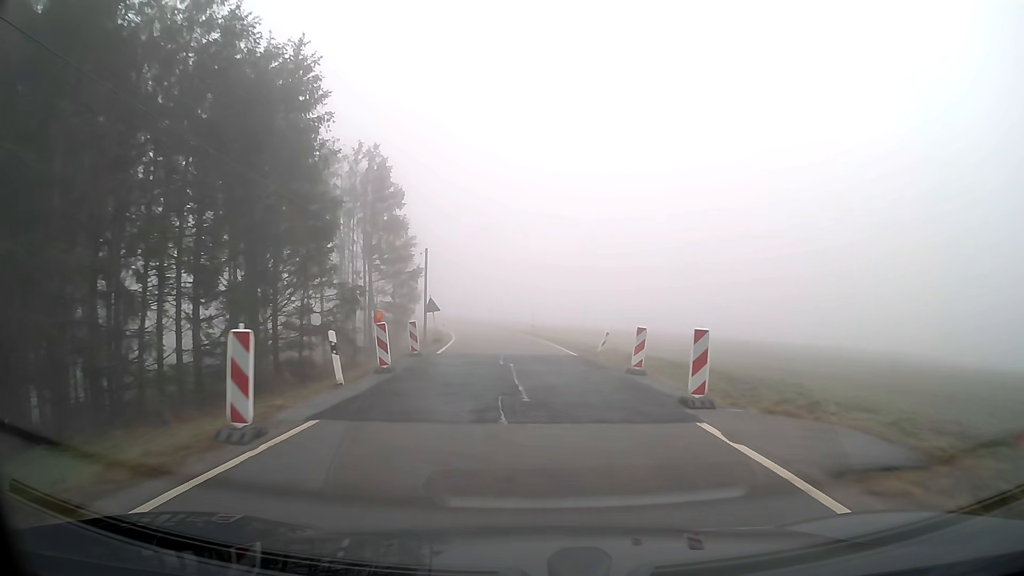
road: tertiary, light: Day
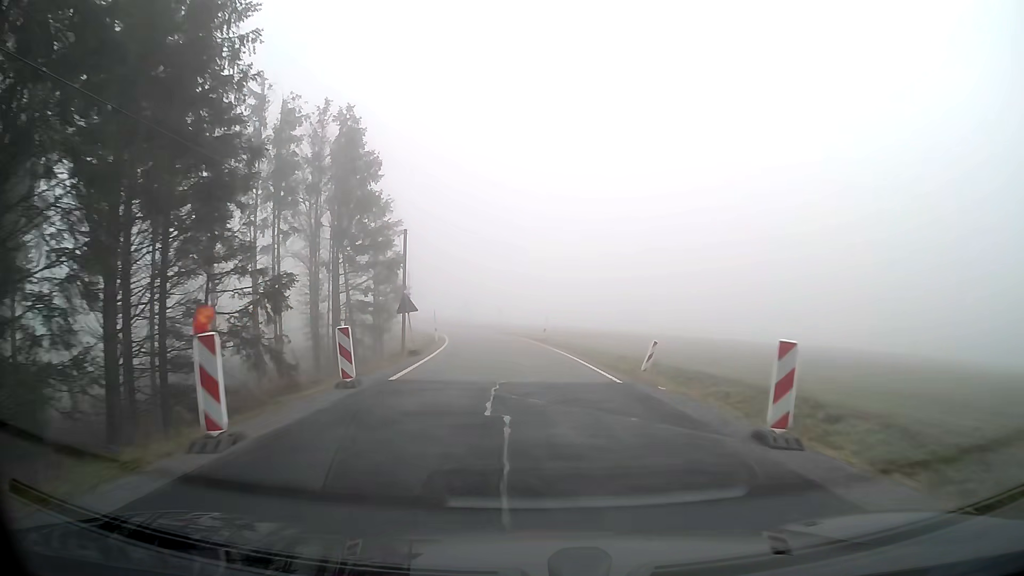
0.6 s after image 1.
(-0.1, +9.5) m; -1°
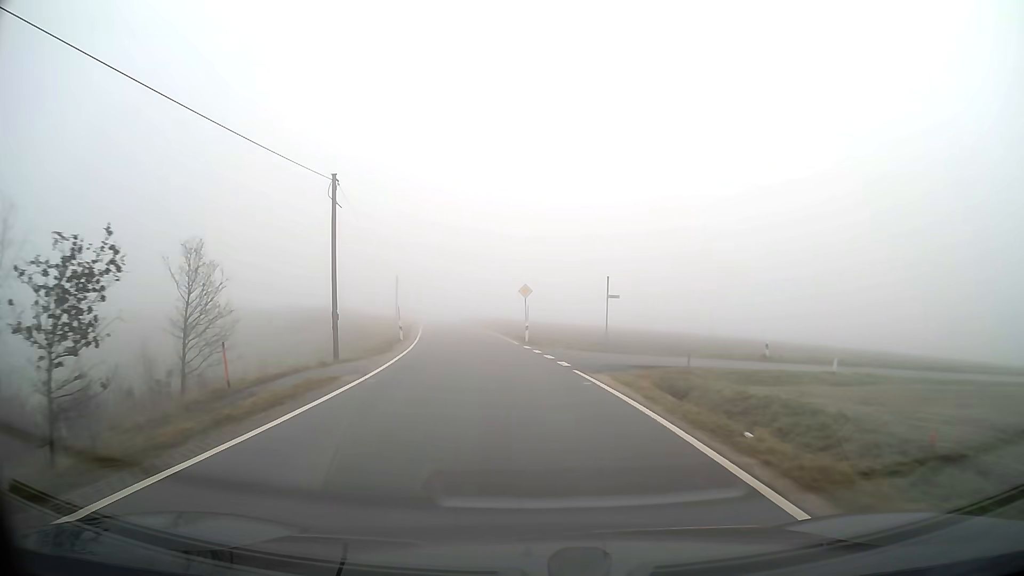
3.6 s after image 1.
(-3.2, +47.1) m; -9°
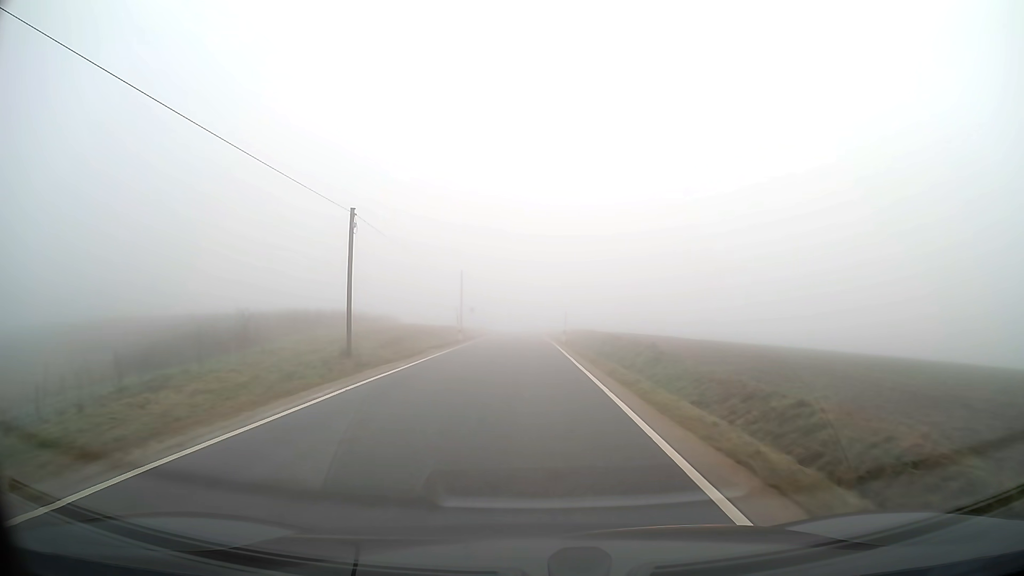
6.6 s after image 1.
(-4.1, +48.1) m; -8°
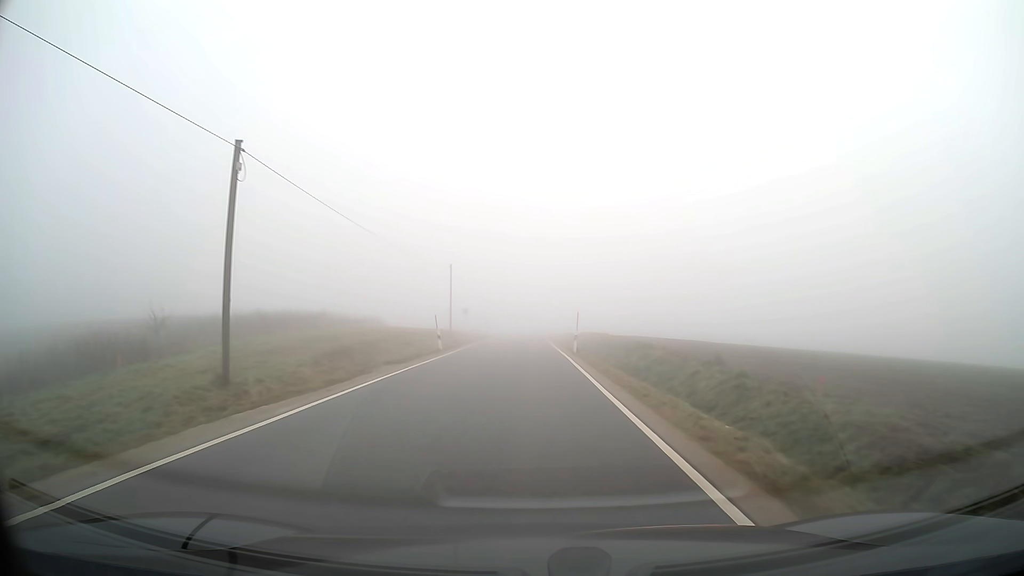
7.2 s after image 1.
(0.0, +9.8) m; 0°
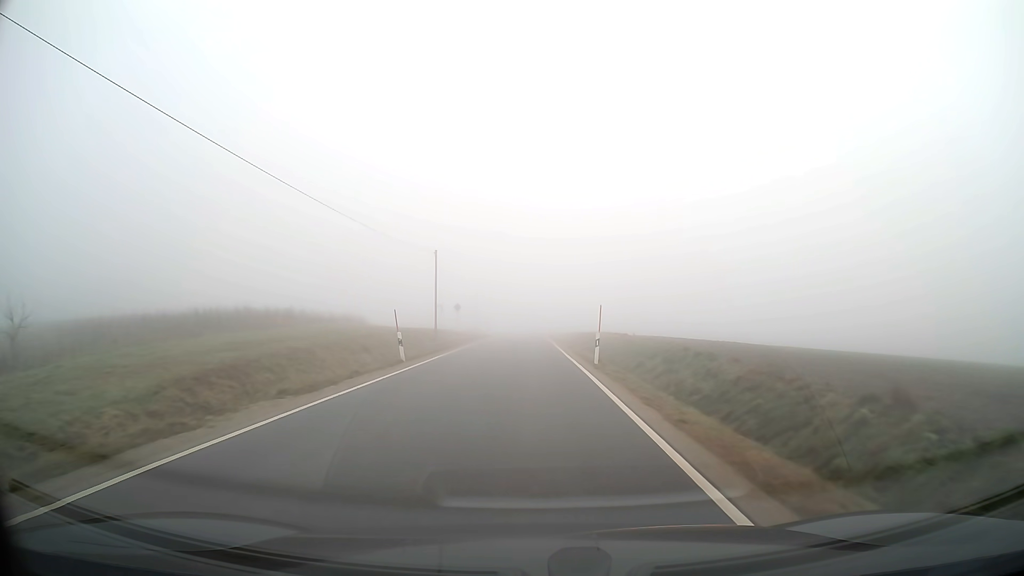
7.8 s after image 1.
(0.0, +9.8) m; 0°
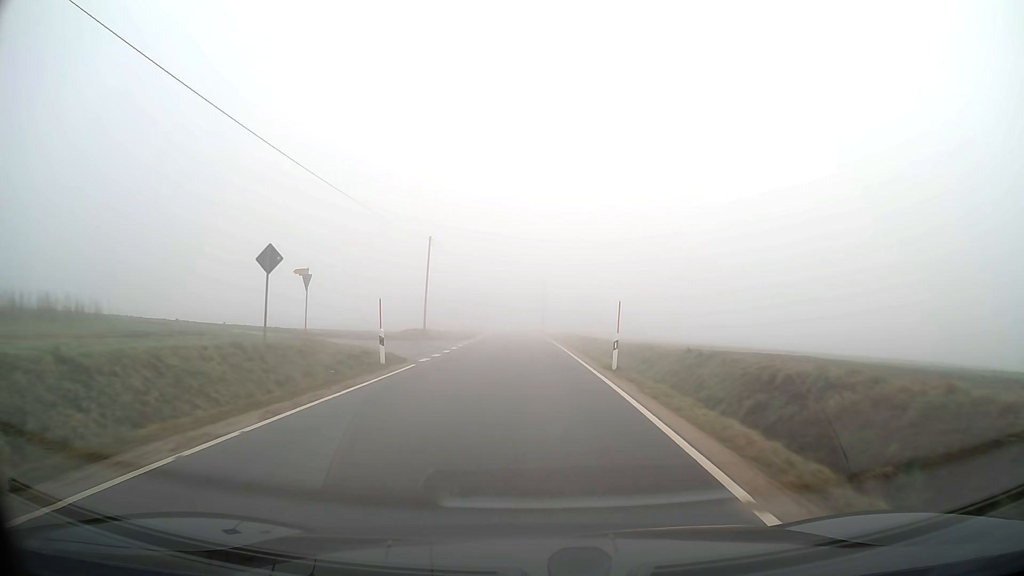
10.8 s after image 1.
(-0.2, +48.8) m; 0°
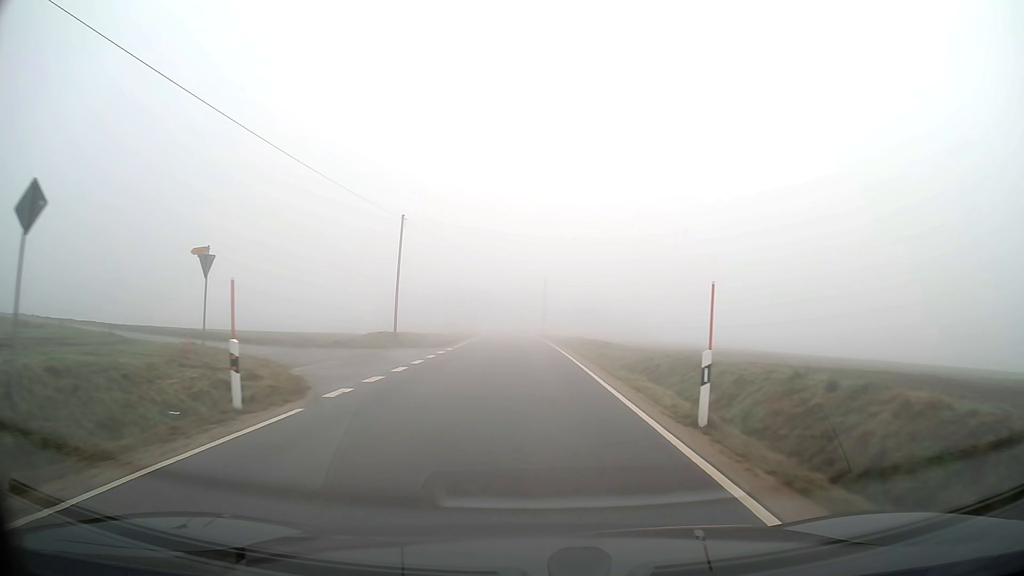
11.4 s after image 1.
(0.0, +9.7) m; 0°
(0, +10) (0, +20) (0, +30) (-1, +40) (-1, +50) (-1, +60) (-2, +70) (-3, +80) (-4, +90) (-6, +100) m
